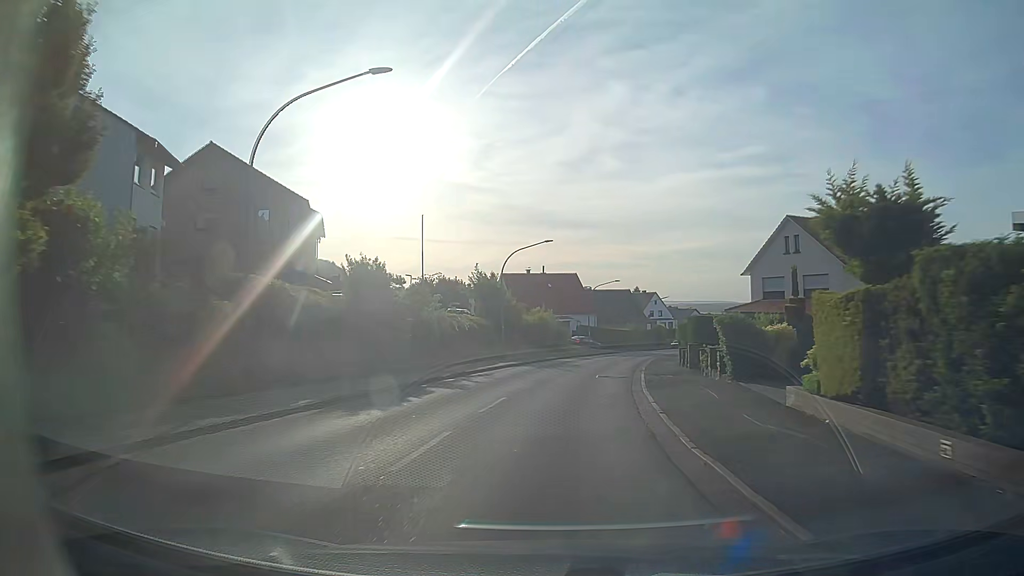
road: secondary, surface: asphalt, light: Day
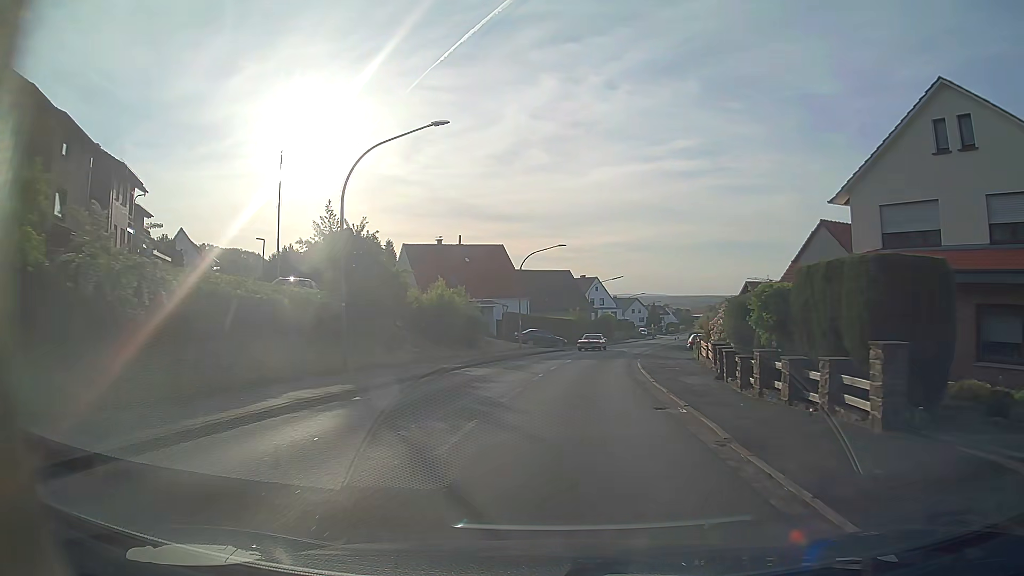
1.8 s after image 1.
(+1.0, +23.4) m; +6°
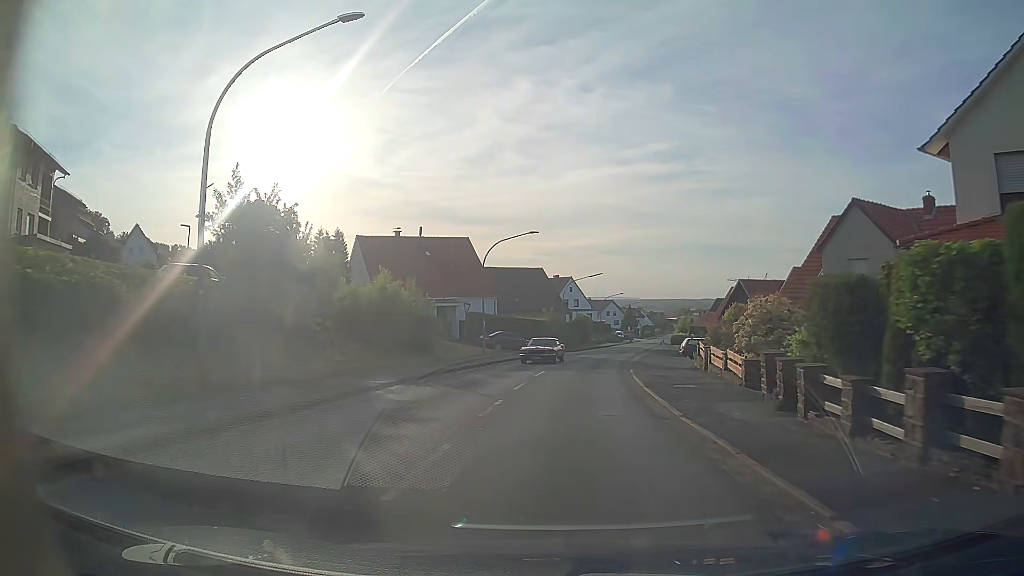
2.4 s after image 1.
(+0.1, +7.8) m; +2°
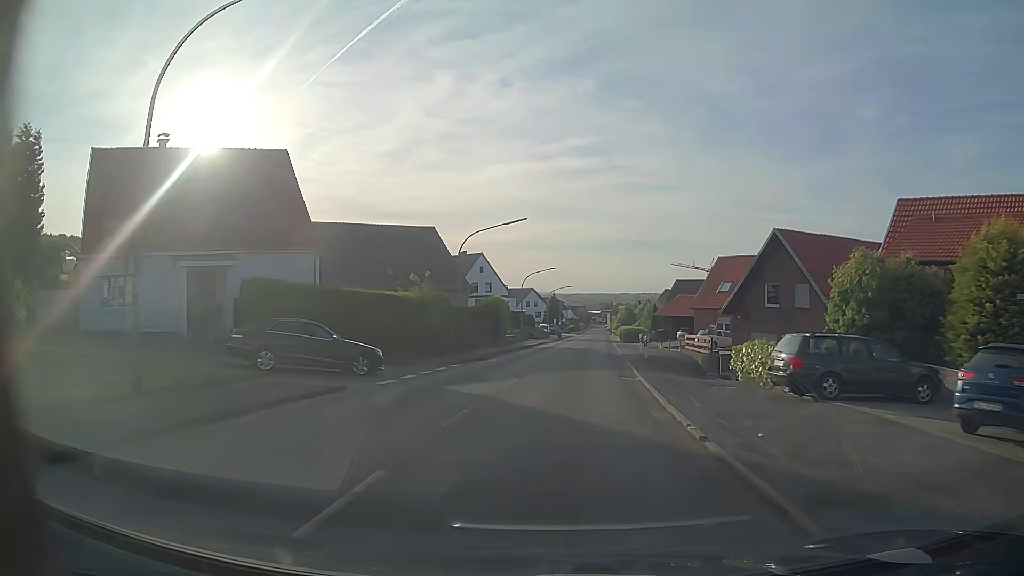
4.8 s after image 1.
(+1.8, +31.1) m; +7°
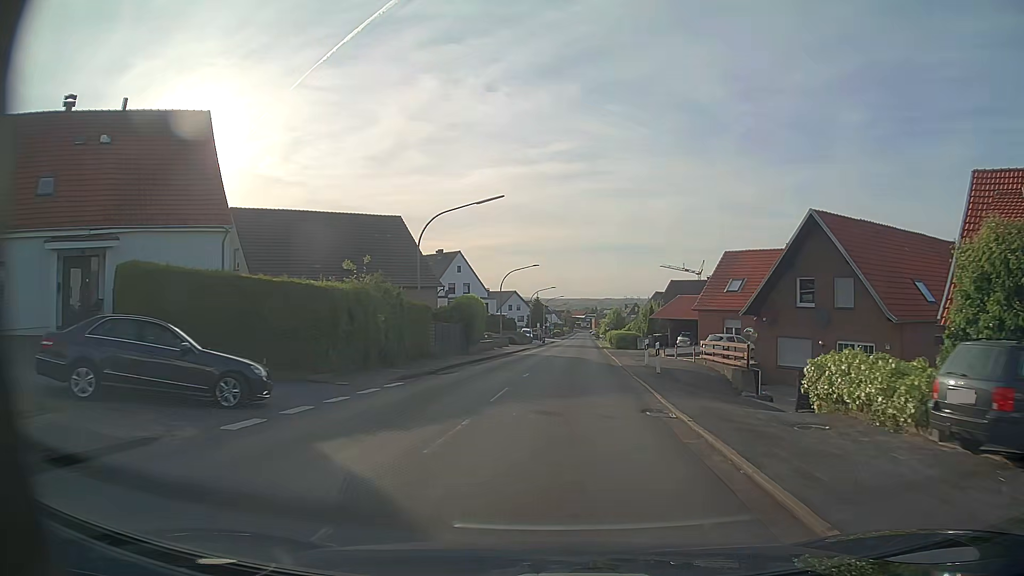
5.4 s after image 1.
(+0.1, +7.8) m; +1°
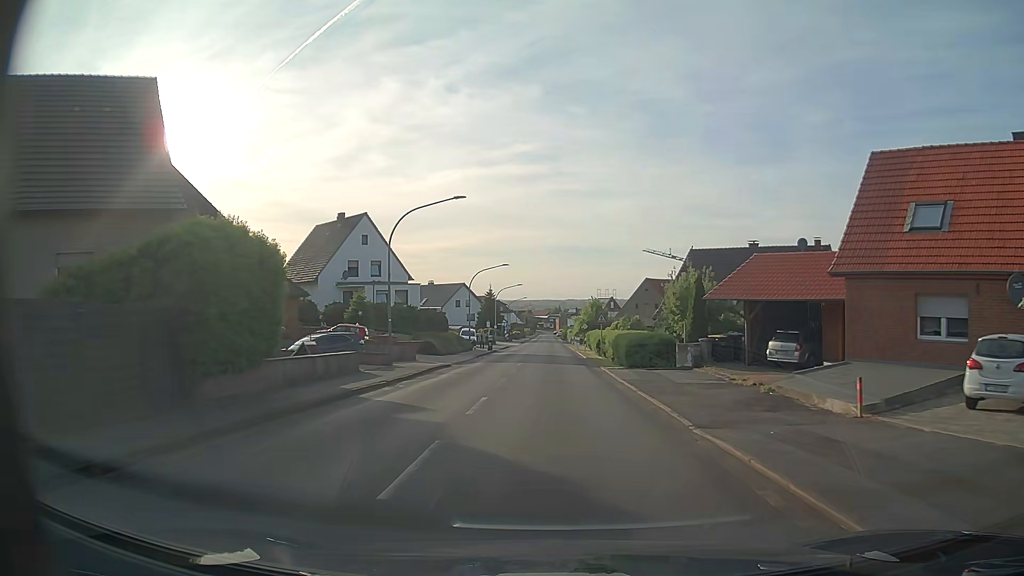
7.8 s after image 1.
(+1.2, +31.7) m; +3°
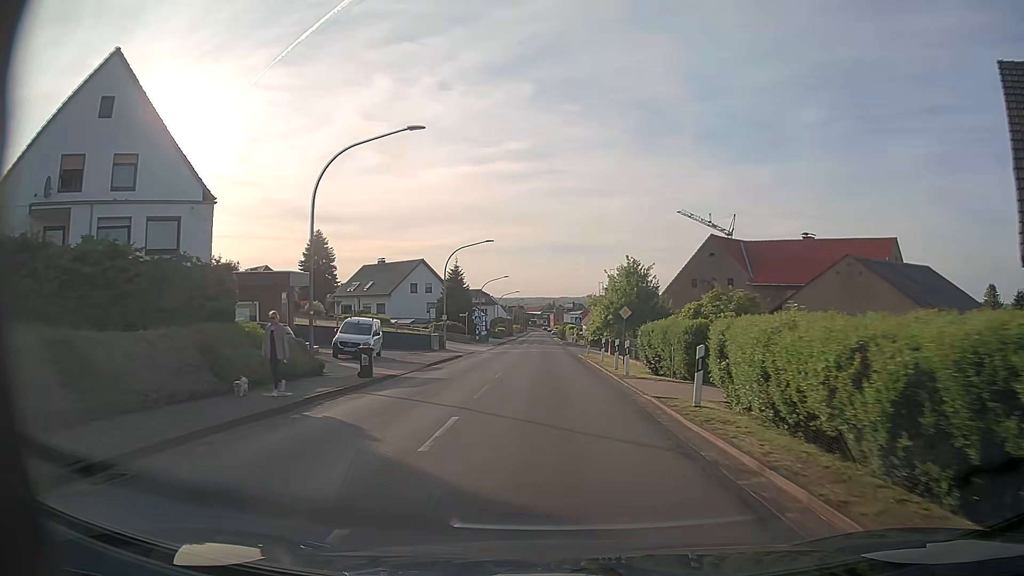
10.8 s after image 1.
(+0.1, +40.1) m; +1°
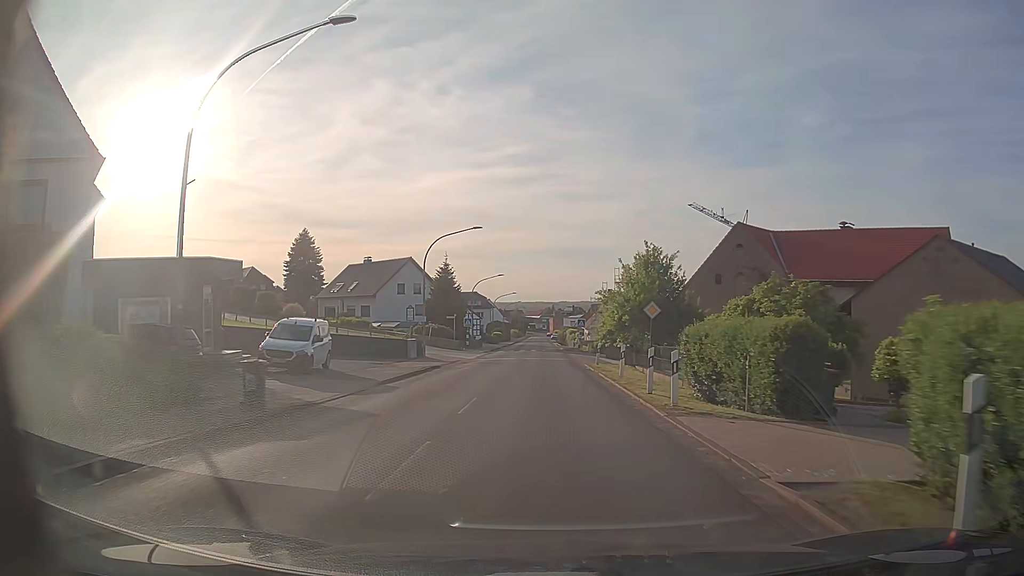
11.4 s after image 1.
(0.0, +8.1) m; 0°
(0, +10) (0, +20) (0, +30) (0, +40) (0, +50) (0, +60) (0, +70) (0, +80) (0, +90) (0, +100) m
